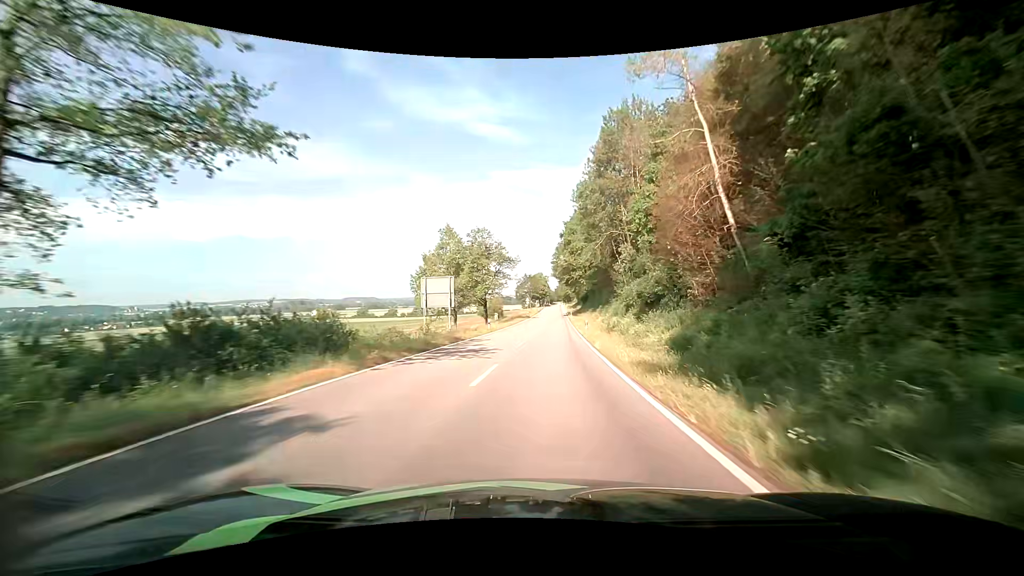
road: tertiary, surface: asphalt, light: Day
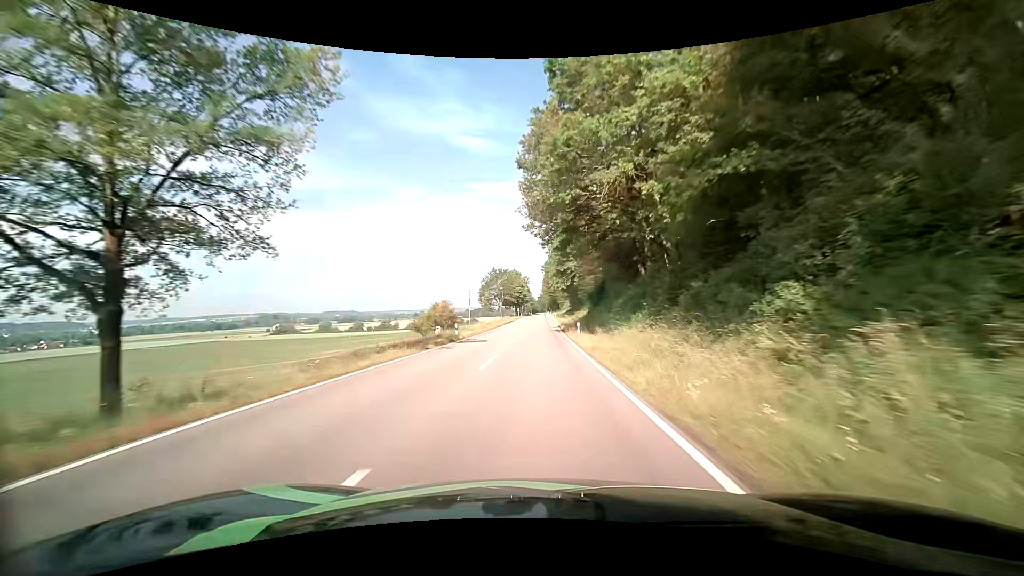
(+2.0, +59.6) m; +2°
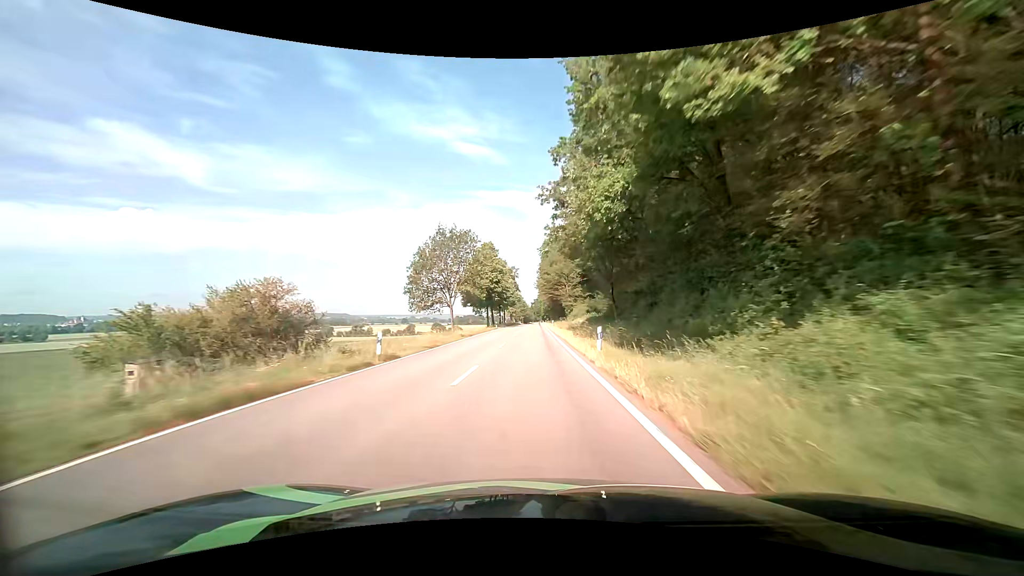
(+0.2, +65.0) m; 0°
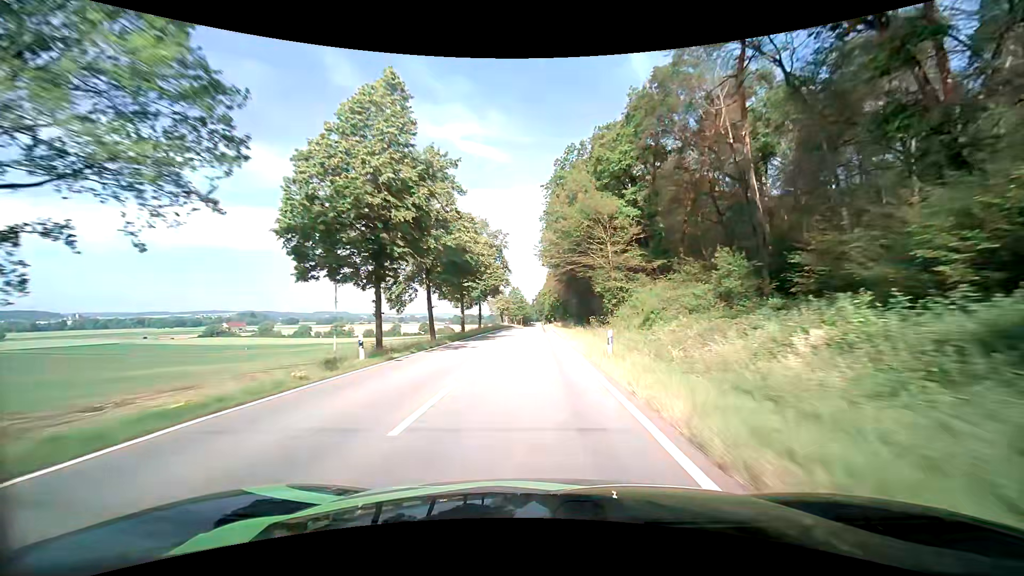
(-0.2, +54.0) m; 0°
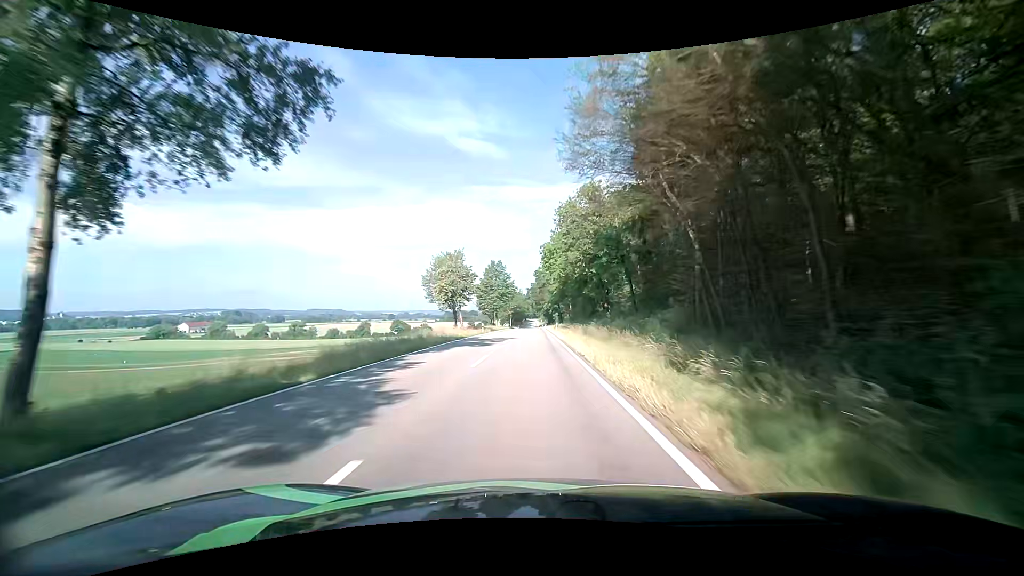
(+0.1, +67.3) m; 0°
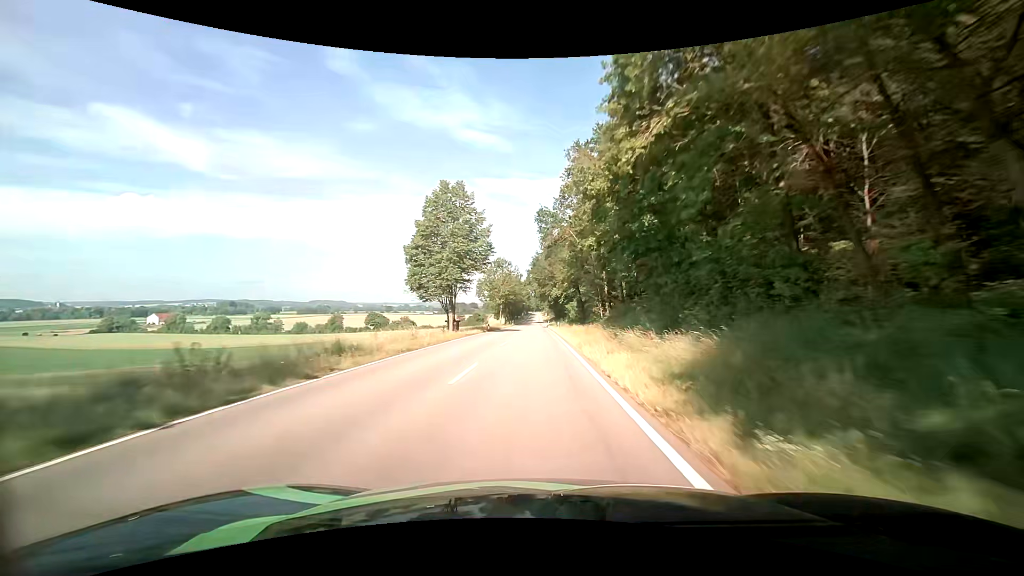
(-0.1, +53.1) m; 0°
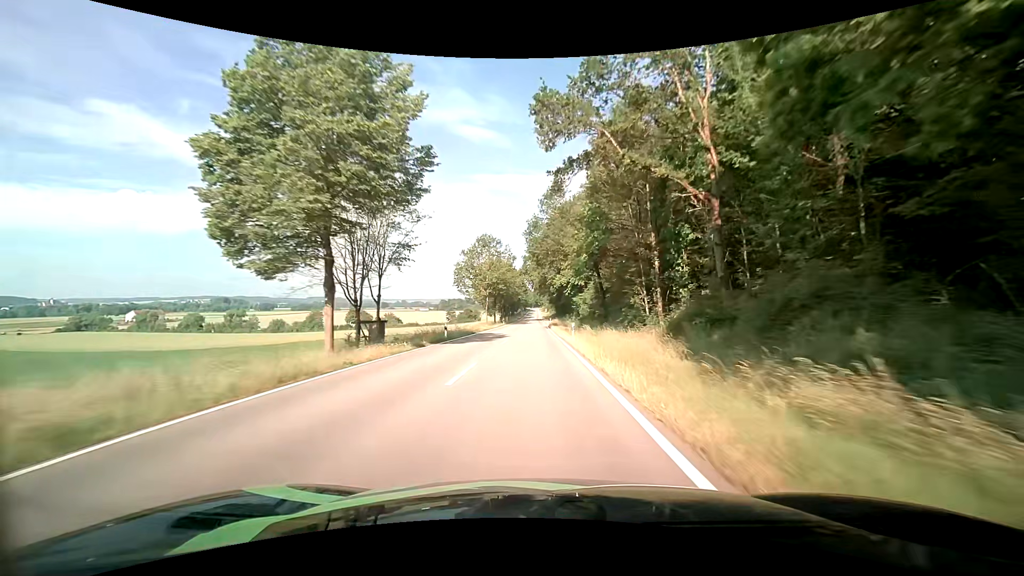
(+0.1, +25.1) m; 0°
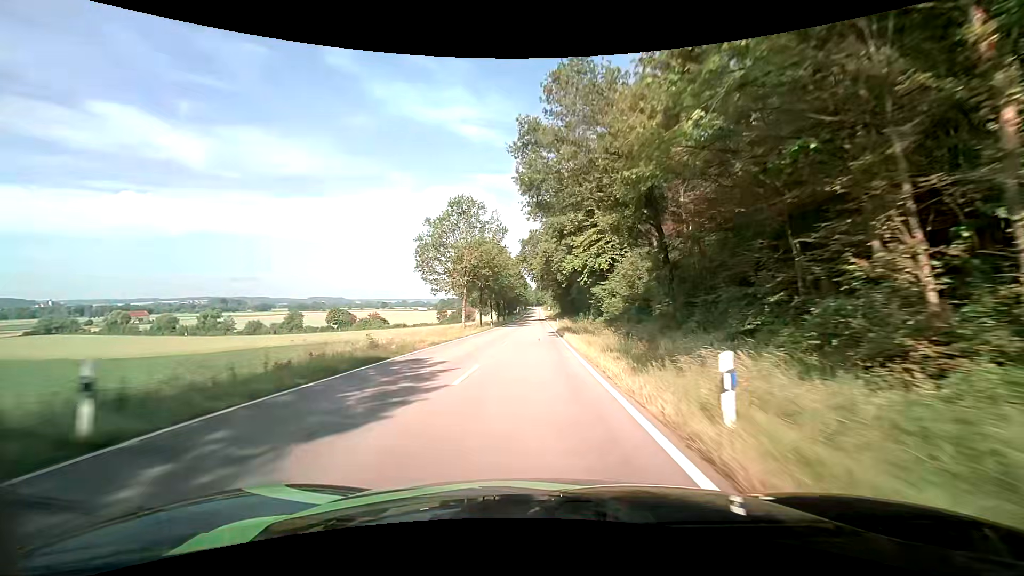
(-0.1, +24.4) m; 0°
(0, +10) (0, +20) (0, +30) (0, +40) (0, +50) (0, +60) (0, +70) (0, +80) (0, +90) (0, +100) m
